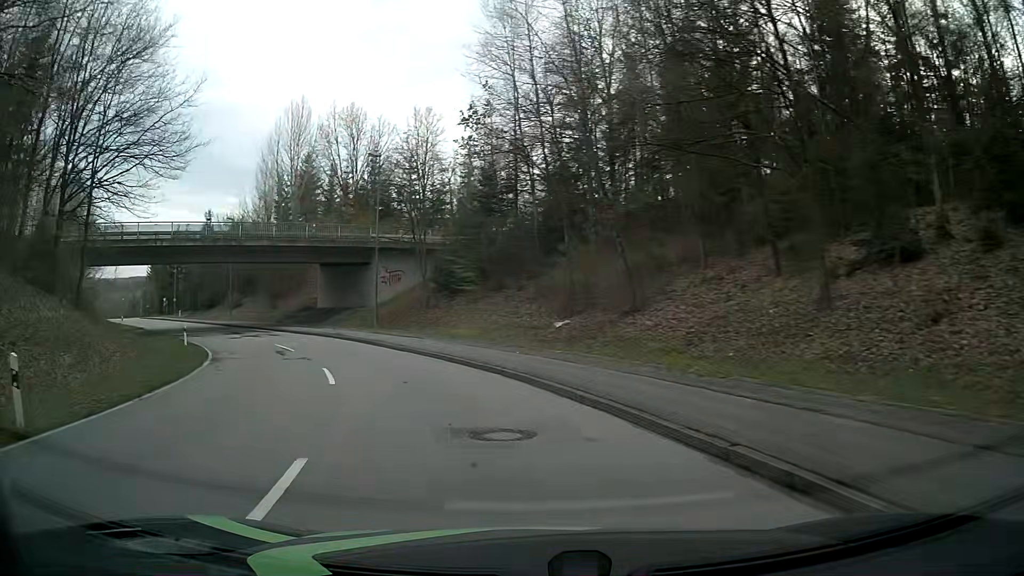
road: tertiary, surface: asphalt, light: Day
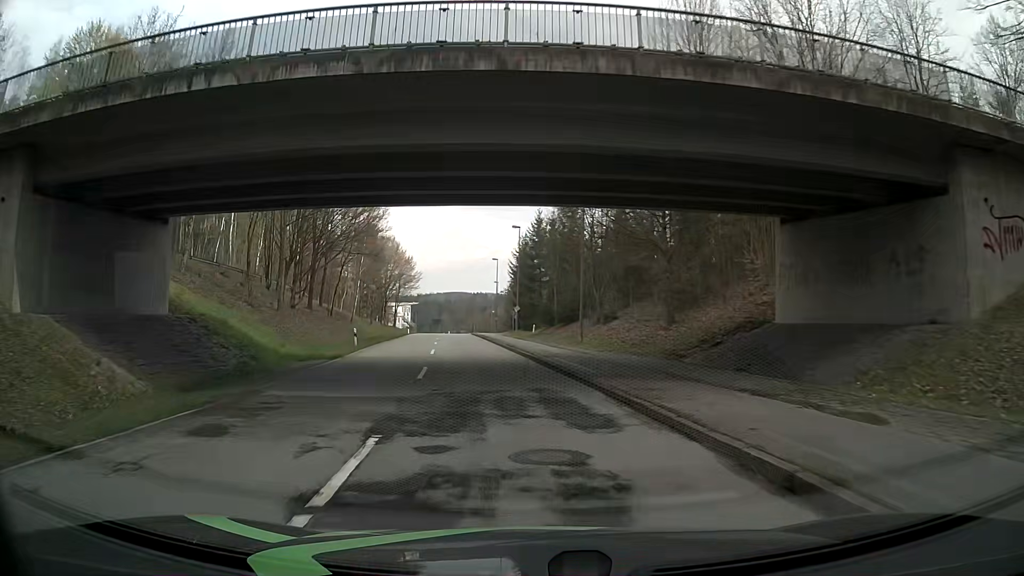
(-11.6, +33.0) m; -35°
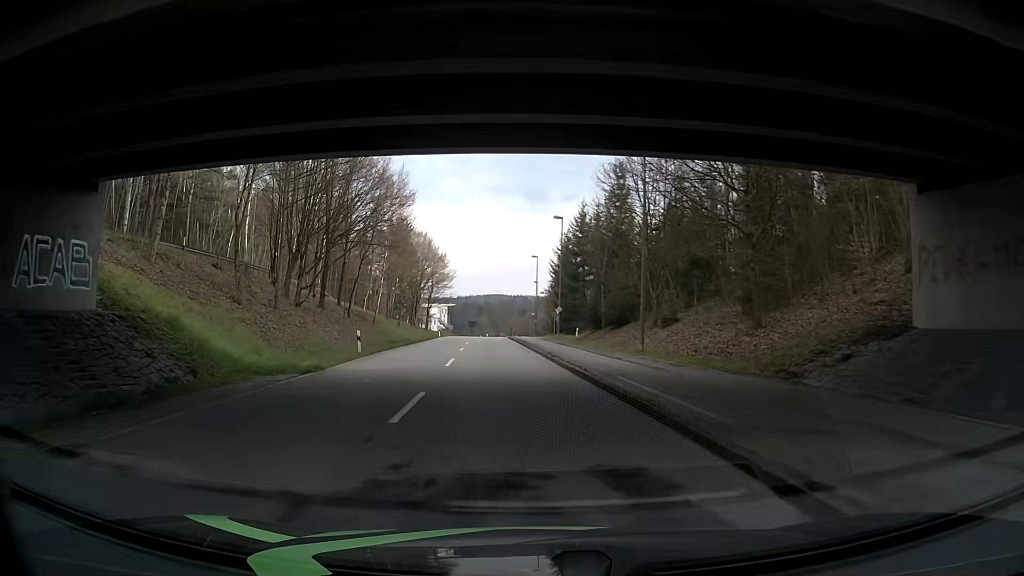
(-0.3, +7.2) m; -3°
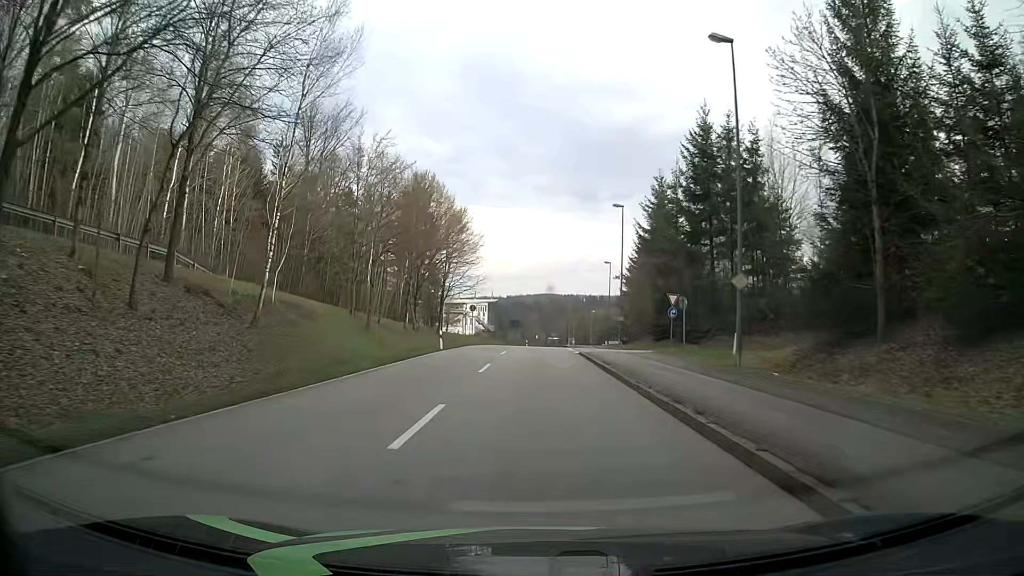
(-2.0, +37.8) m; -5°
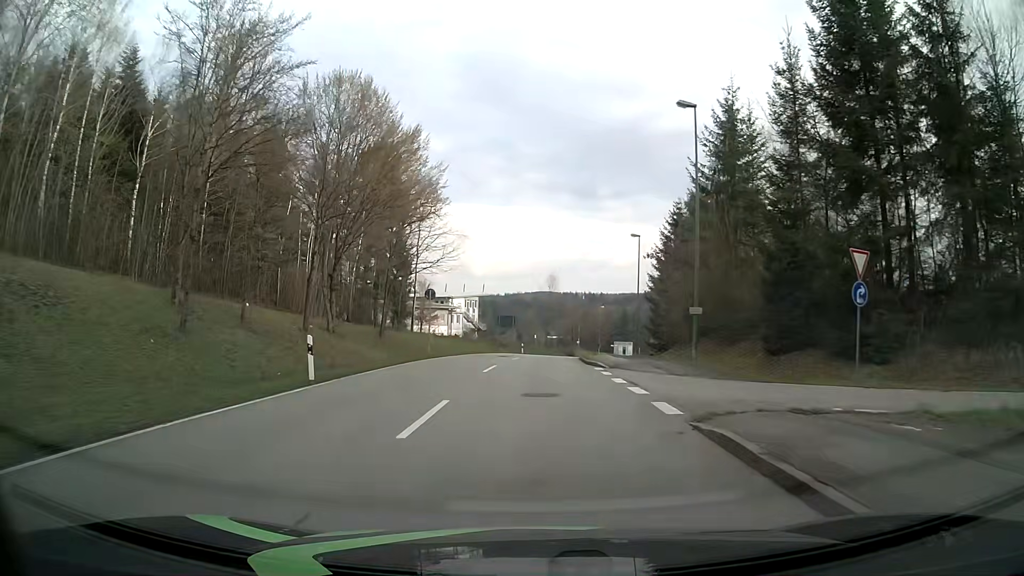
(+0.2, +23.3) m; 0°
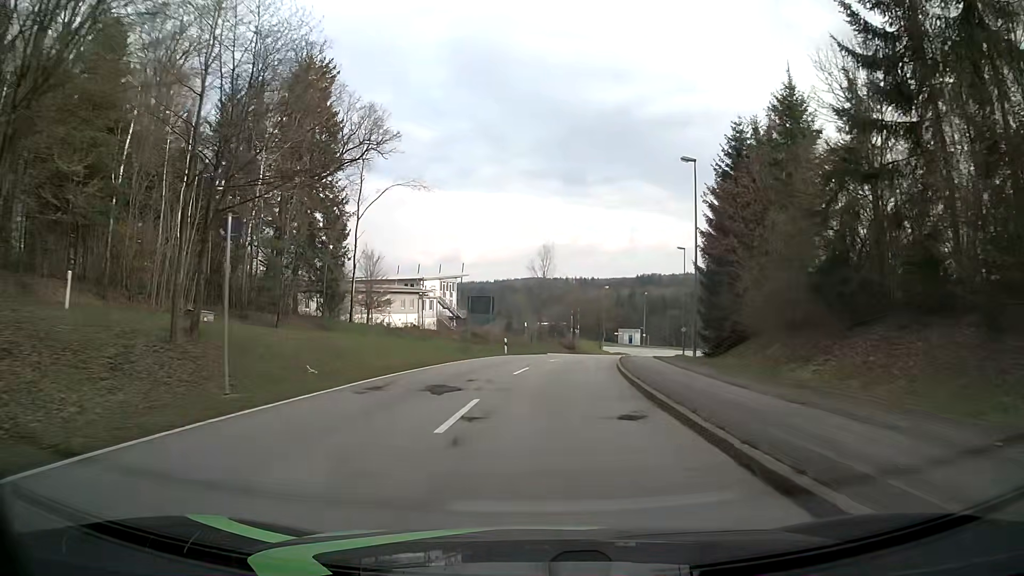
(+0.2, +23.2) m; +1°
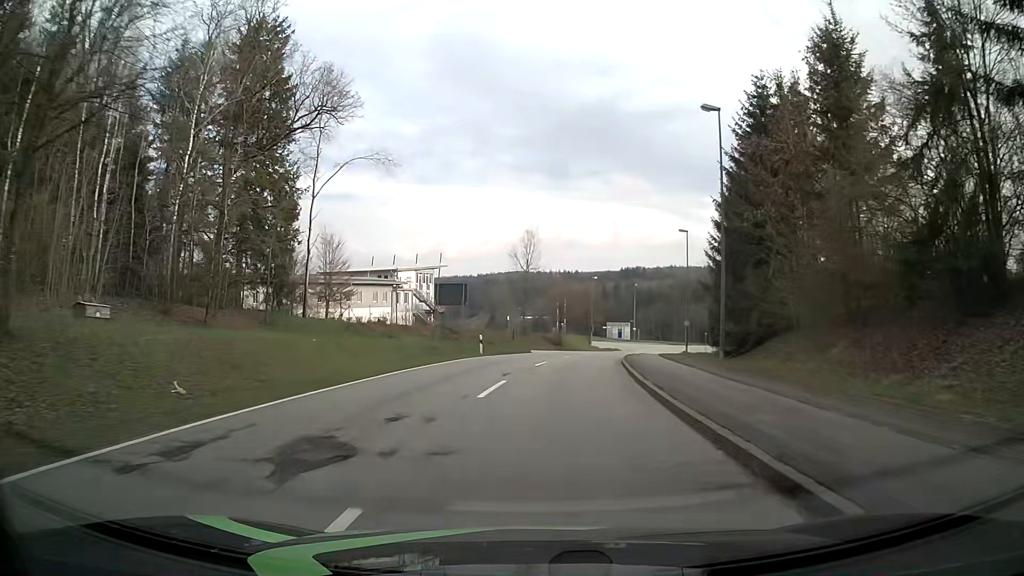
(0.0, +7.8) m; +1°
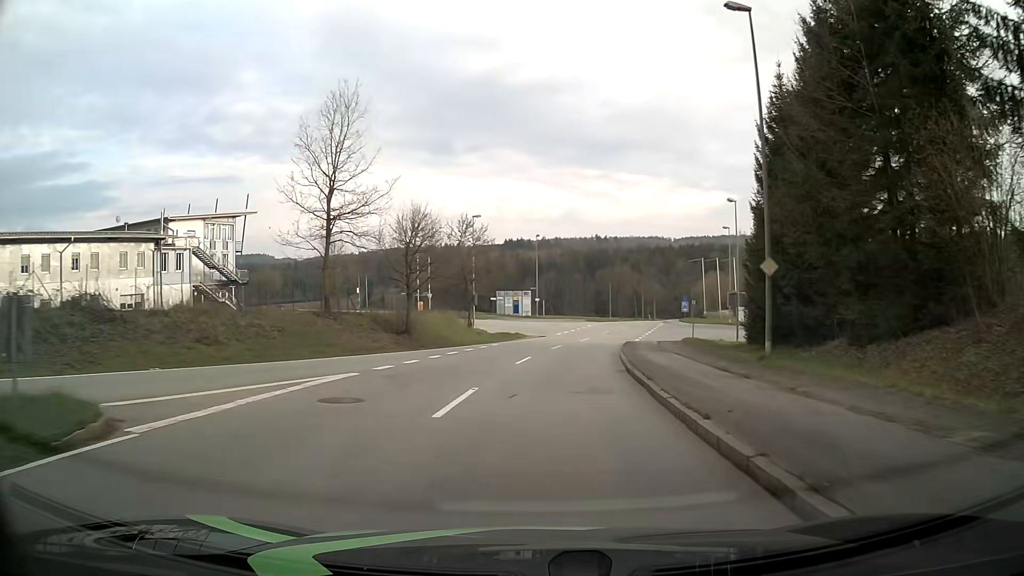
(+2.9, +38.8) m; +10°
(0, +10) (+1, +20) (+2, +30) (+3, +40) (+6, +50) (+8, +59) (+7, +69) (0, +75) (-9, +80) (-18, +85) m
